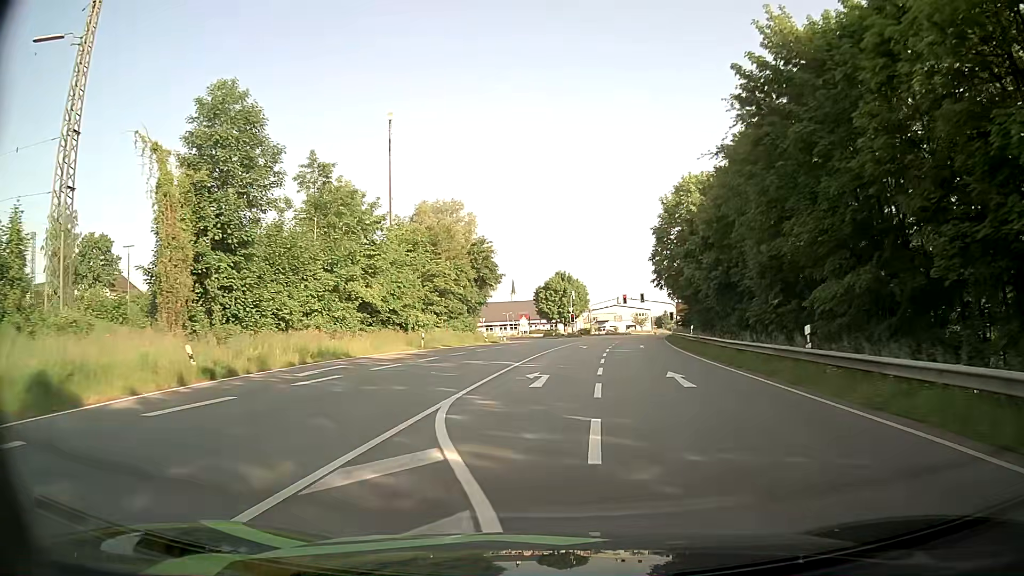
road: primary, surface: asphalt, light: Day
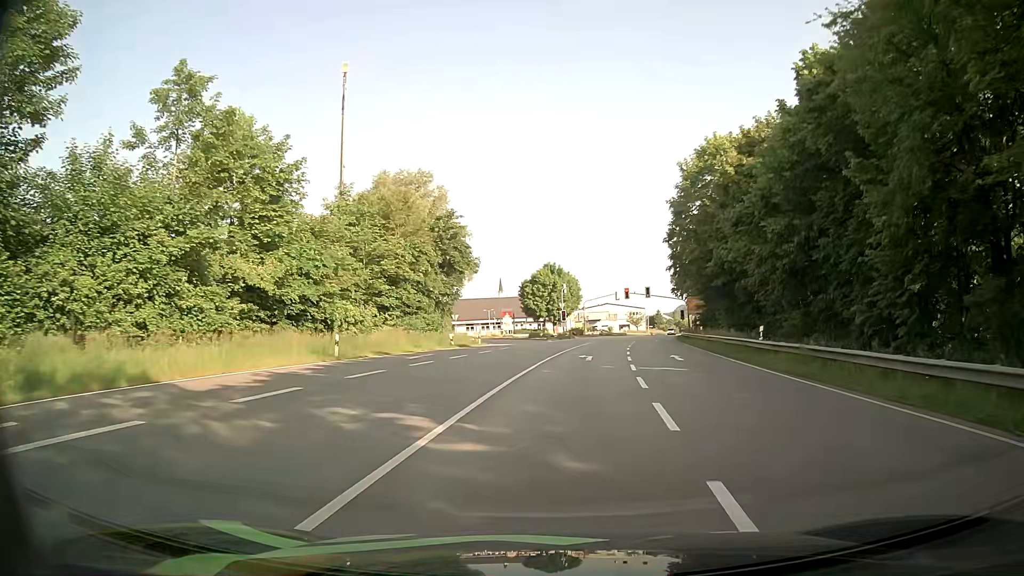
(+0.2, +15.8) m; +1°
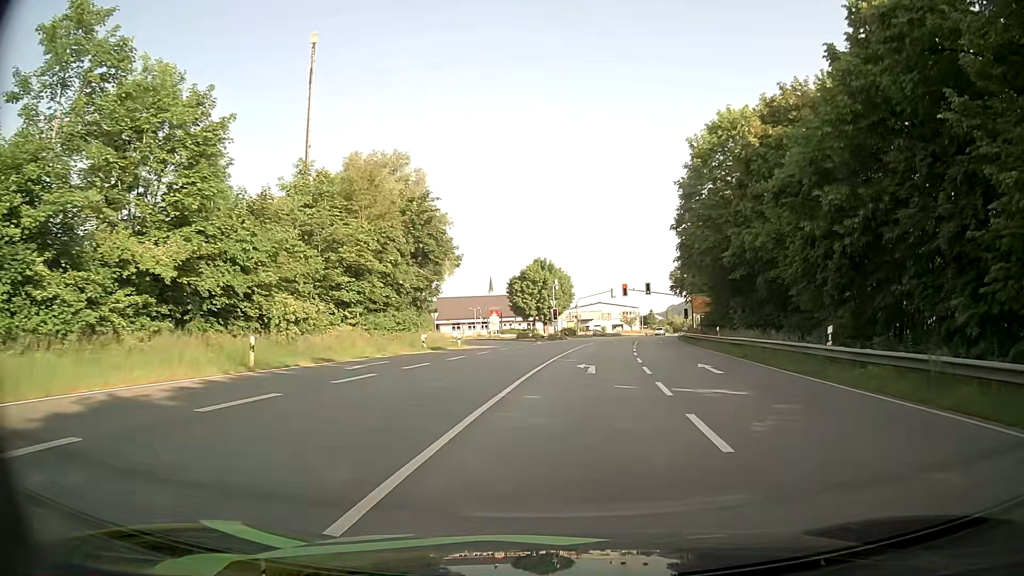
(+0.1, +7.5) m; +1°
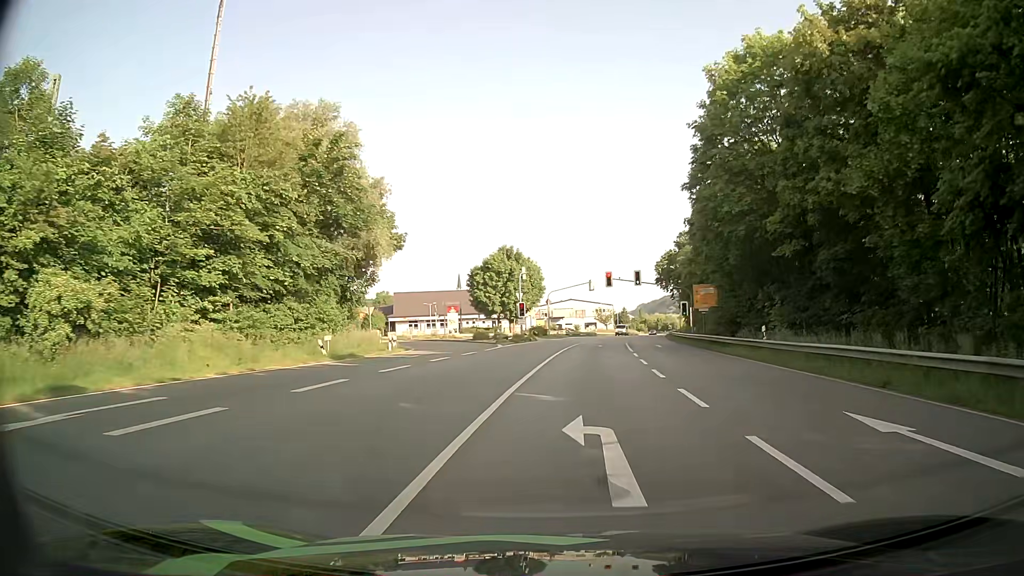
(+0.2, +14.2) m; +2°
(0, +10) (+1, +20) (+2, +30) (+2, +40) (+4, +50) (+4, +60) (+1, +69) (-6, +76) (-15, +80) (-24, +85) m
